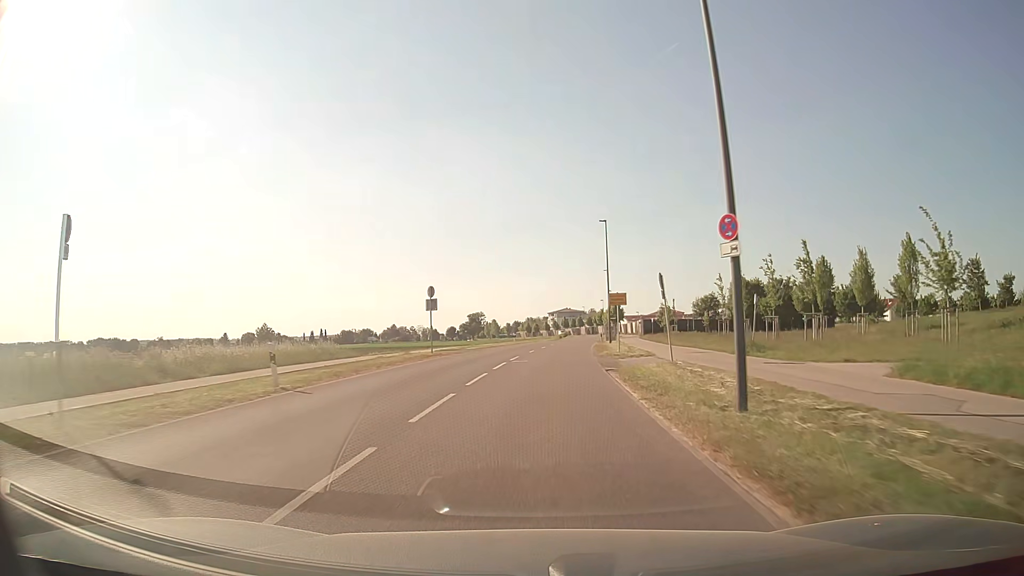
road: secondary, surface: asphalt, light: Day
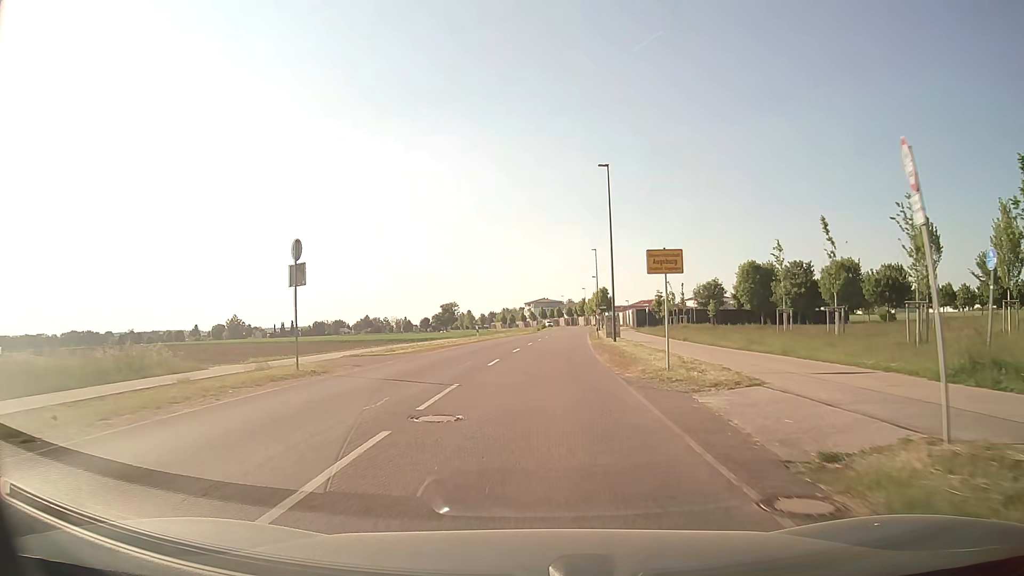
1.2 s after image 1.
(+0.3, +16.8) m; +2°
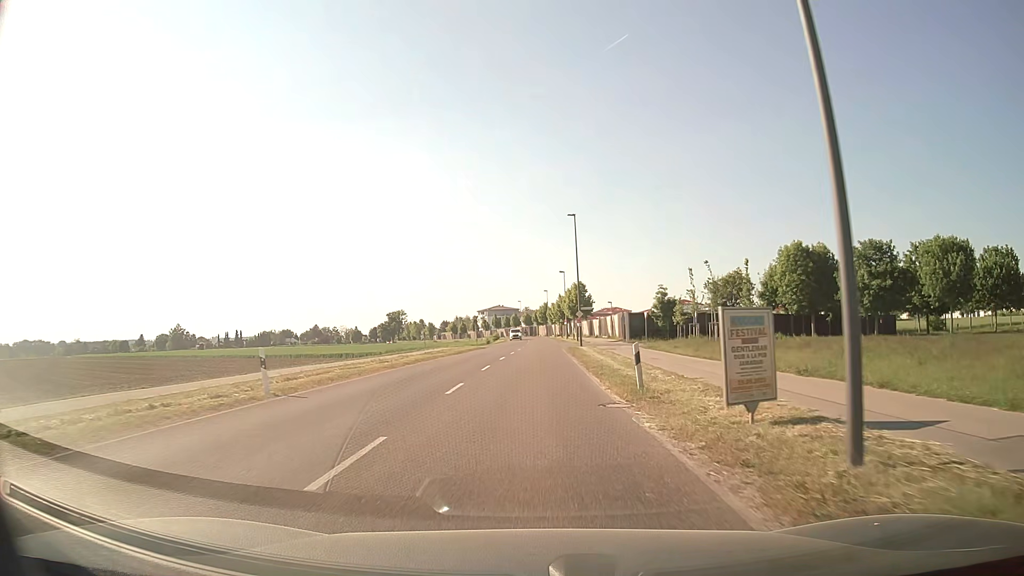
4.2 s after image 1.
(+1.0, +32.1) m; +4°
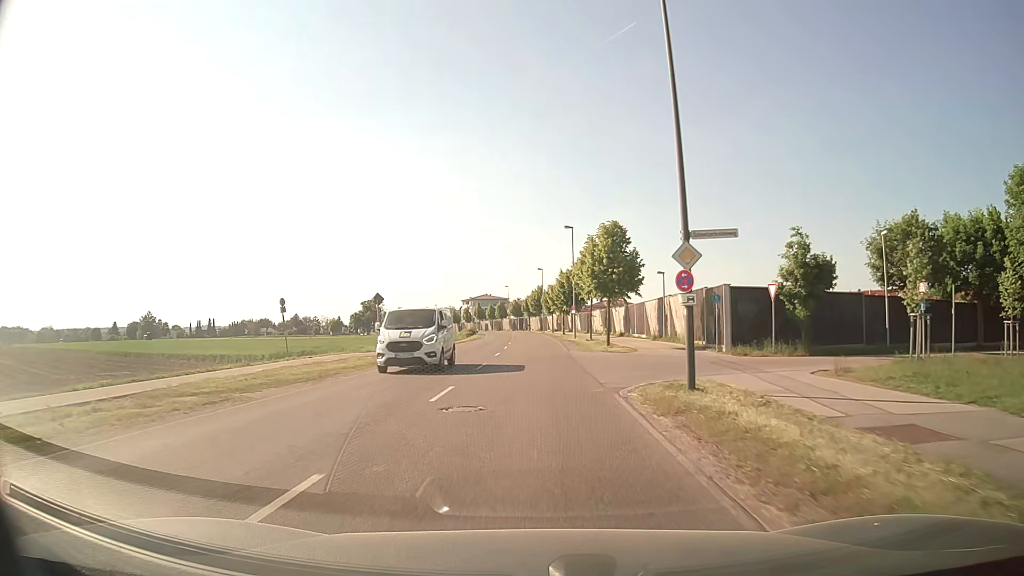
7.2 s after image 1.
(+0.4, +38.7) m; 0°
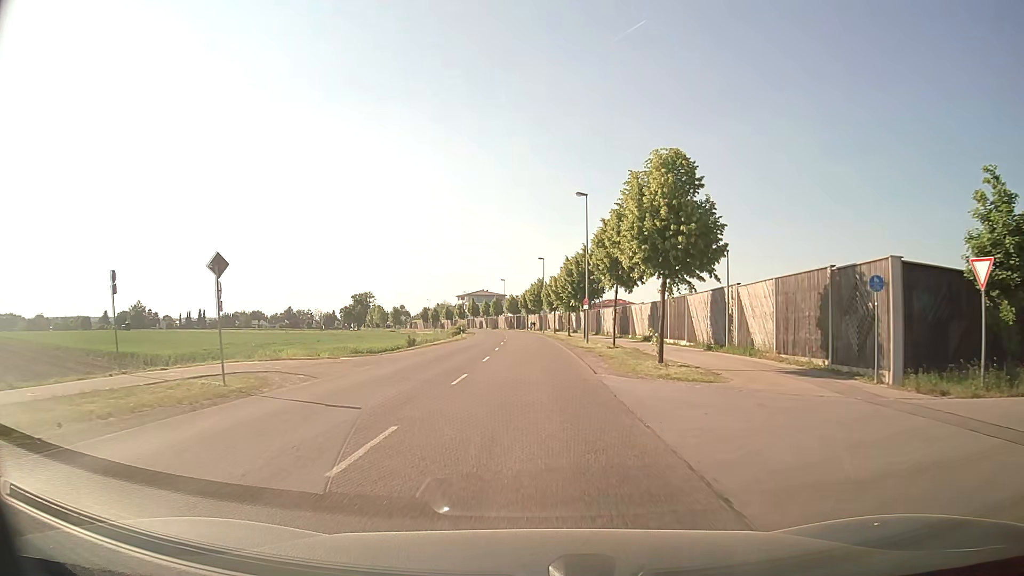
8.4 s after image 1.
(0.0, +15.0) m; 0°
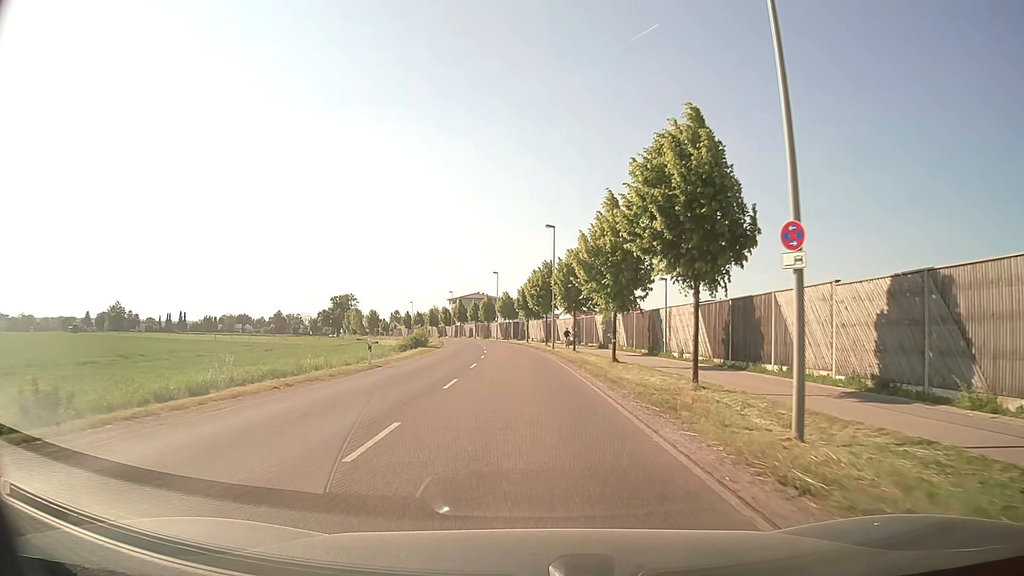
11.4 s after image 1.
(-0.3, +35.1) m; -1°
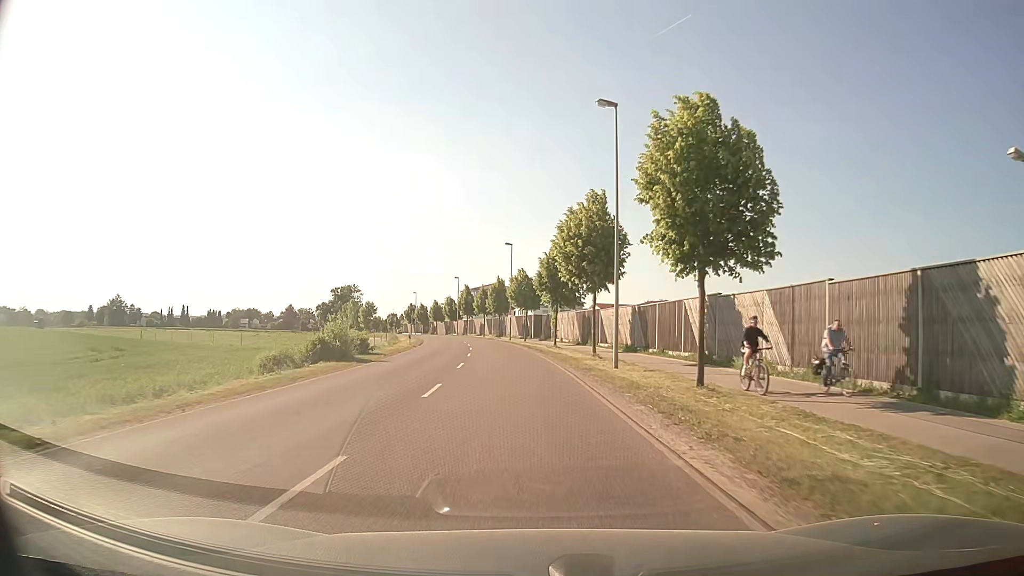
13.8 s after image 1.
(-0.3, +29.9) m; -3°
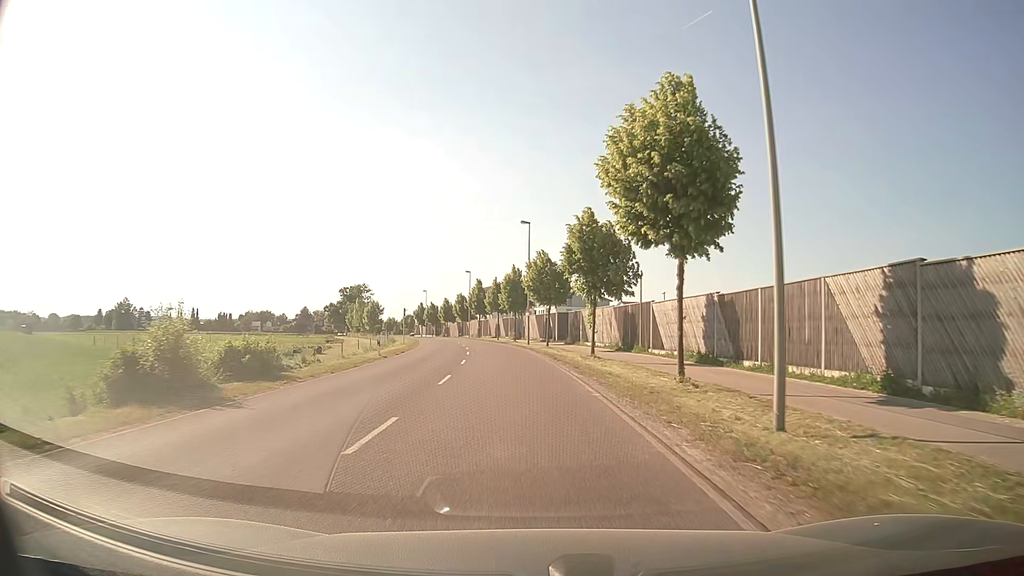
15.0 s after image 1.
(0.0, +14.9) m; -1°
